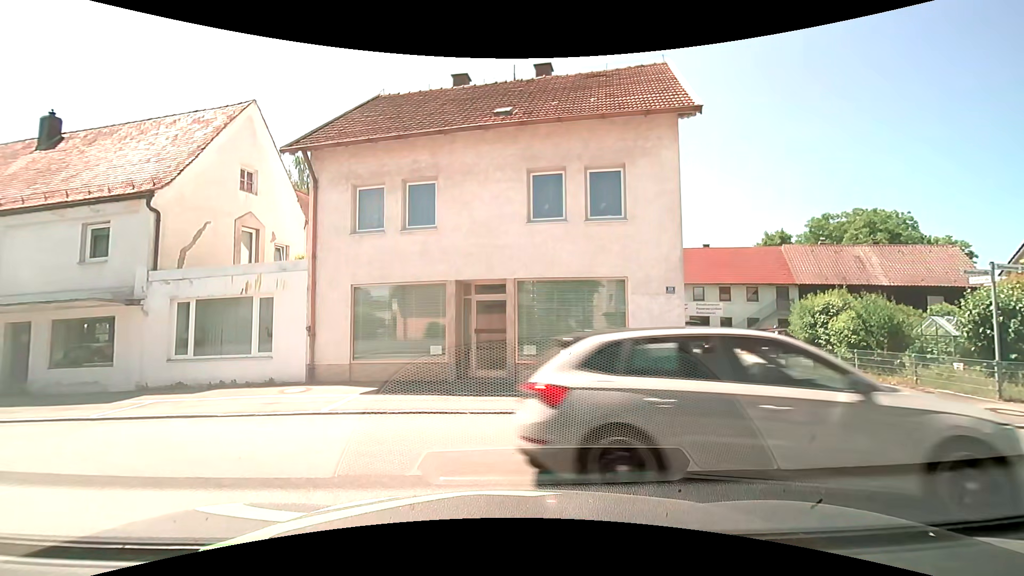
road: unclassified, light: Day
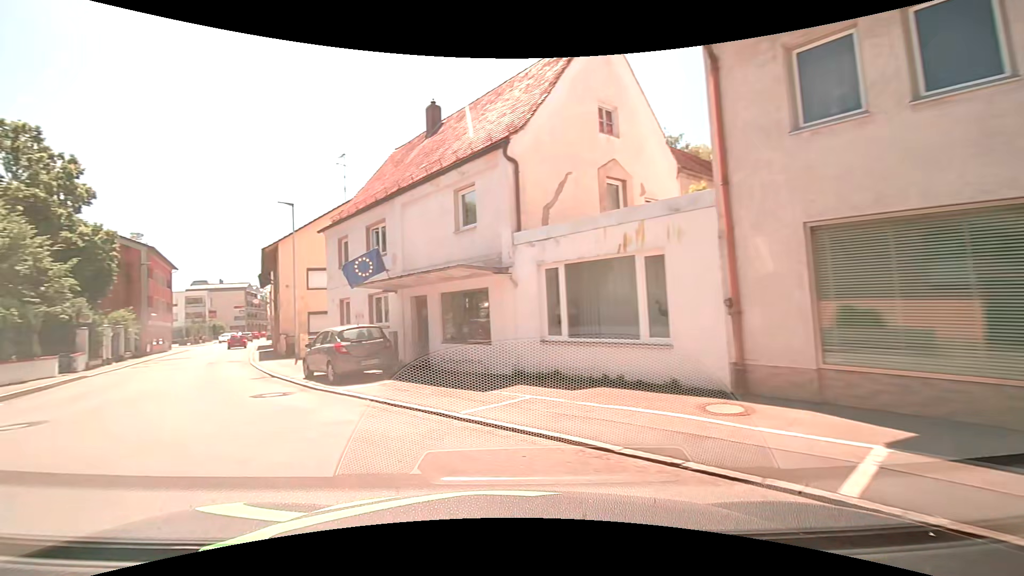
(-2.0, +5.9) m; -41°
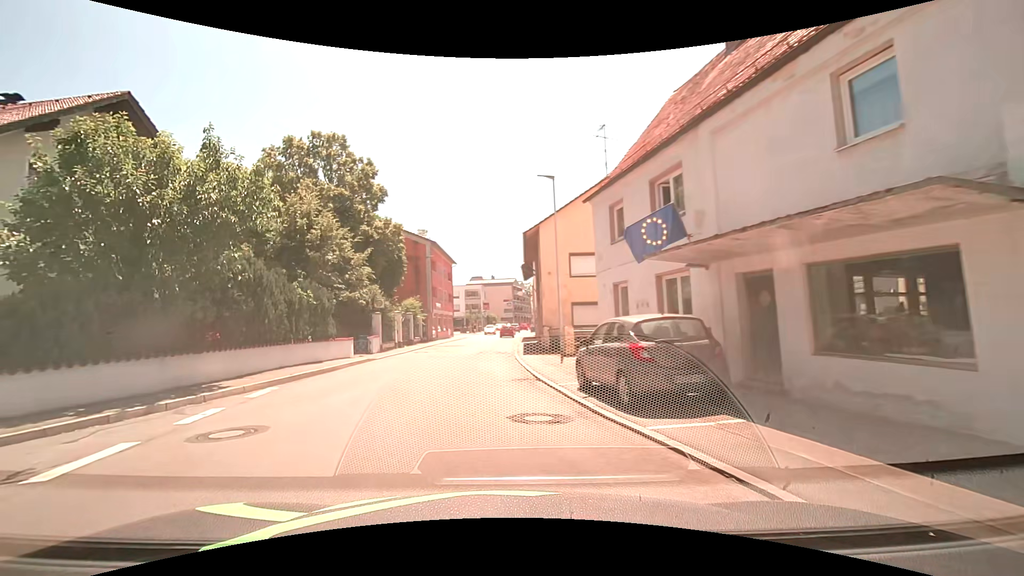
(-1.5, +5.7) m; -28°
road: secondary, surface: asphalt
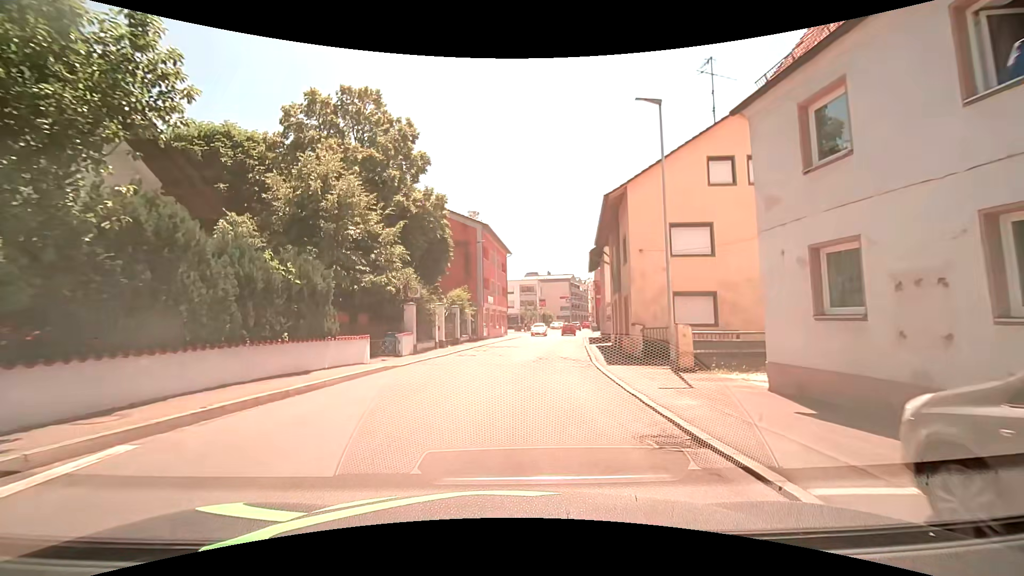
(-0.6, +7.5) m; -5°
(0, +10) (+1, +20) (+2, +30) (+4, +40) (+5, +50) (+6, +60) (+8, +69) (+9, +79) (+11, +89) (+13, +99) m
